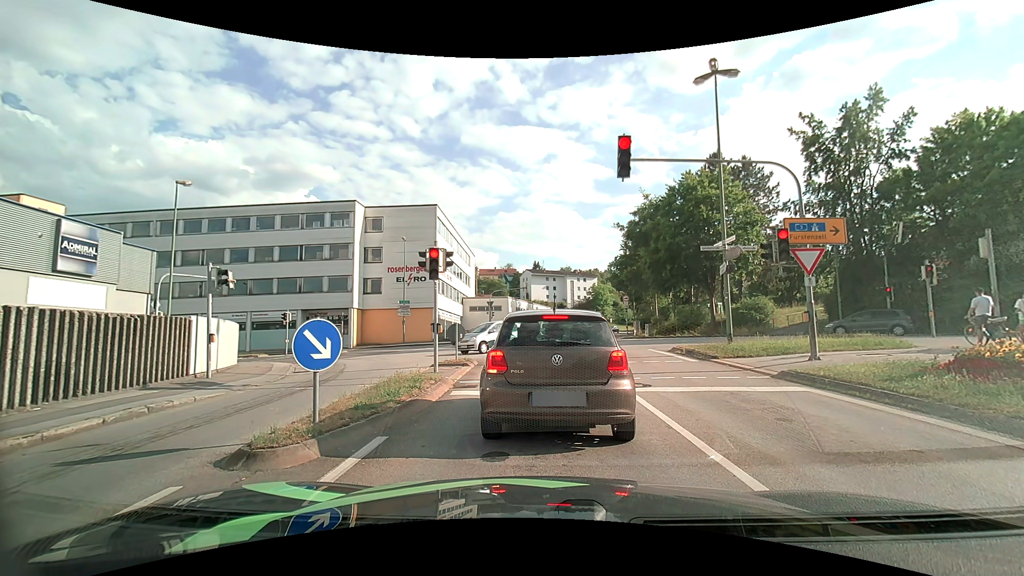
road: tertiary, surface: asphalt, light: Day
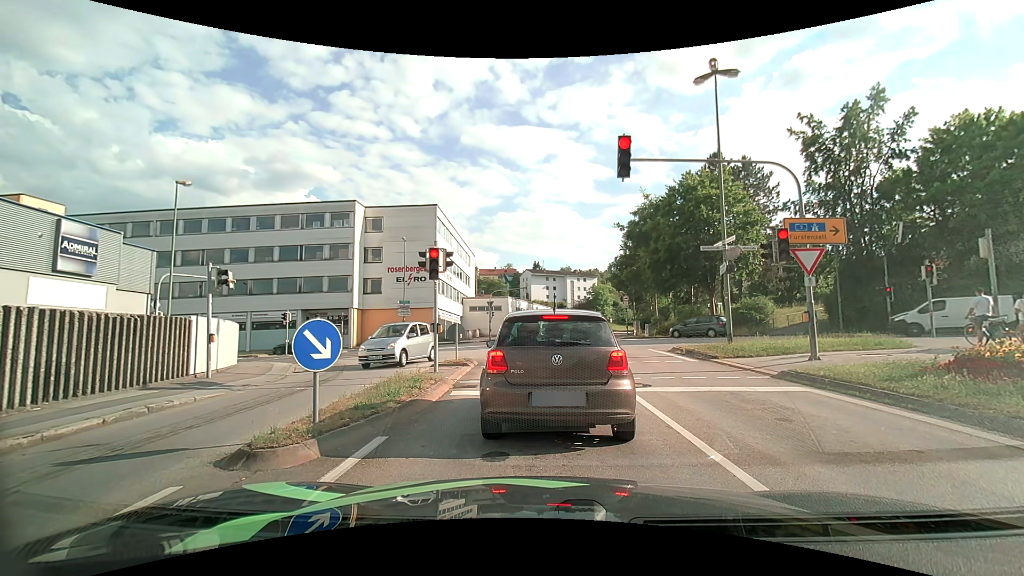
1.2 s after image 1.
(0.0, 0.0) m; 0°
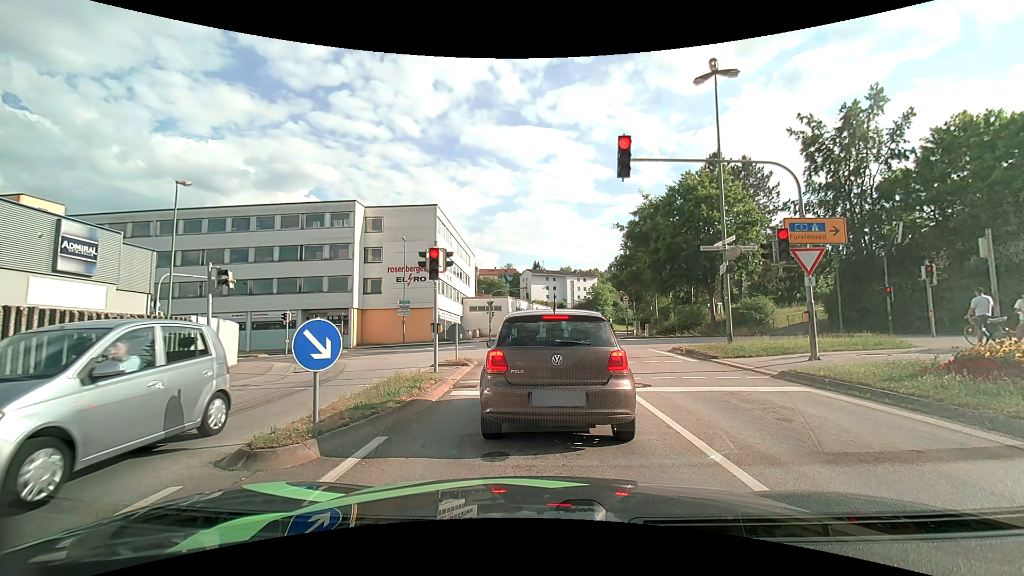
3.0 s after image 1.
(0.0, 0.0) m; 0°
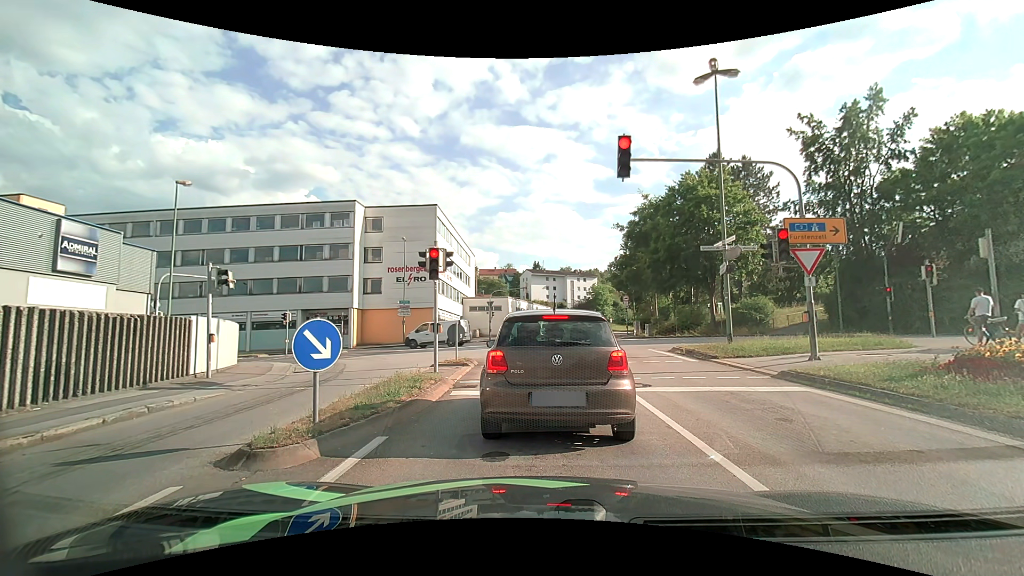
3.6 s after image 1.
(0.0, 0.0) m; 0°
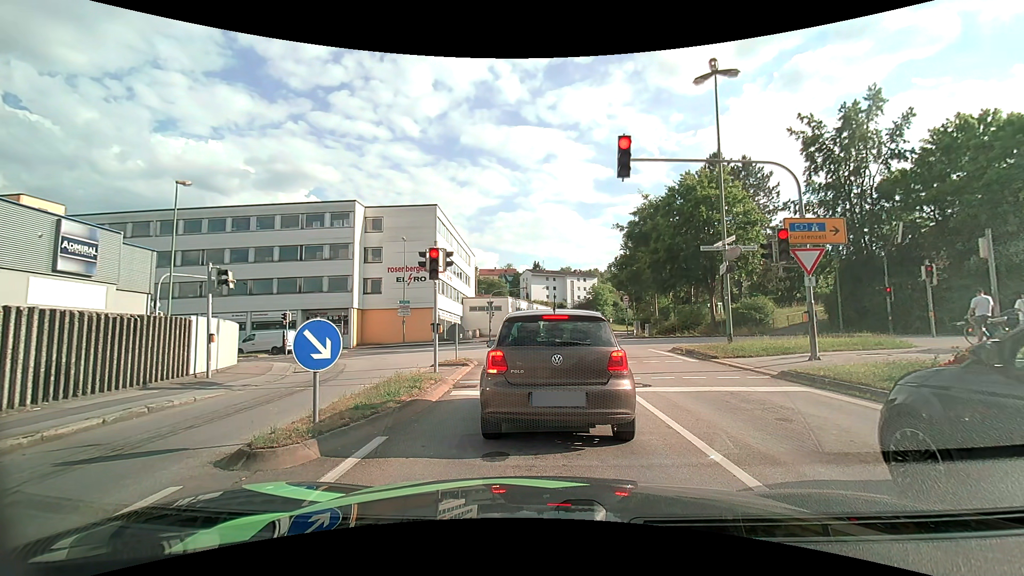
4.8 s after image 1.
(0.0, 0.0) m; 0°
